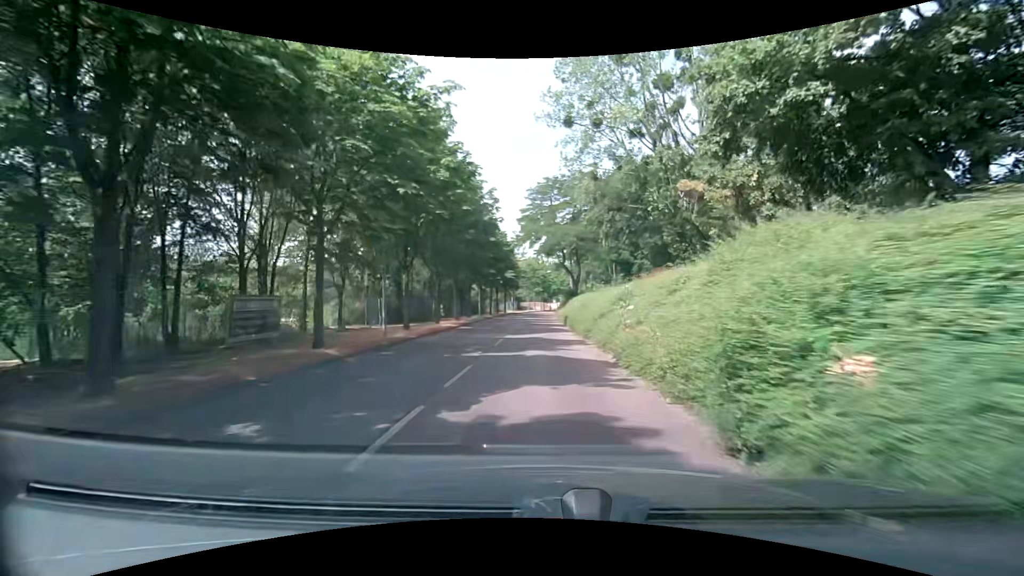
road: tertiary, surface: asphalt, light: Day
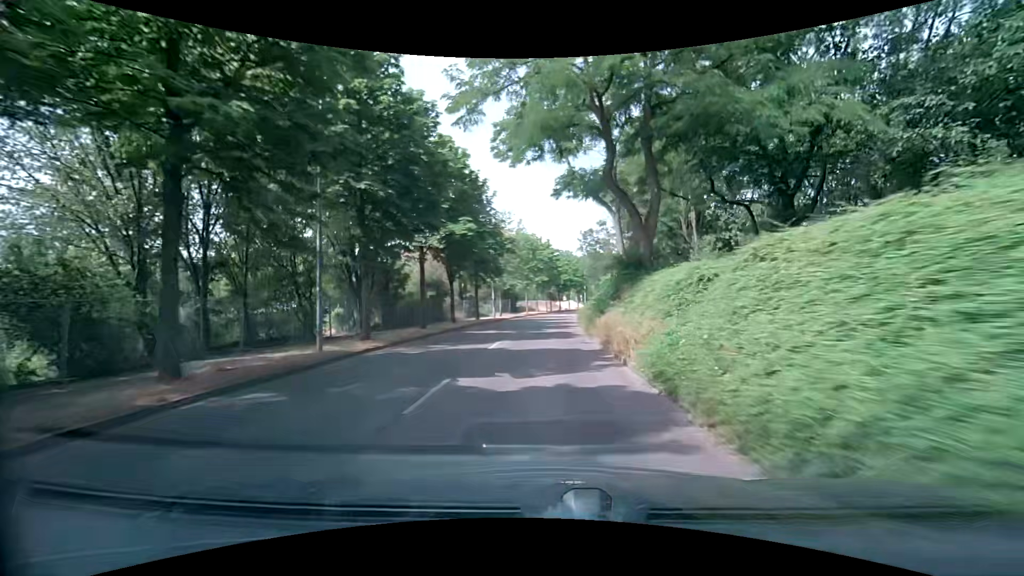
(0.0, +37.9) m; -1°
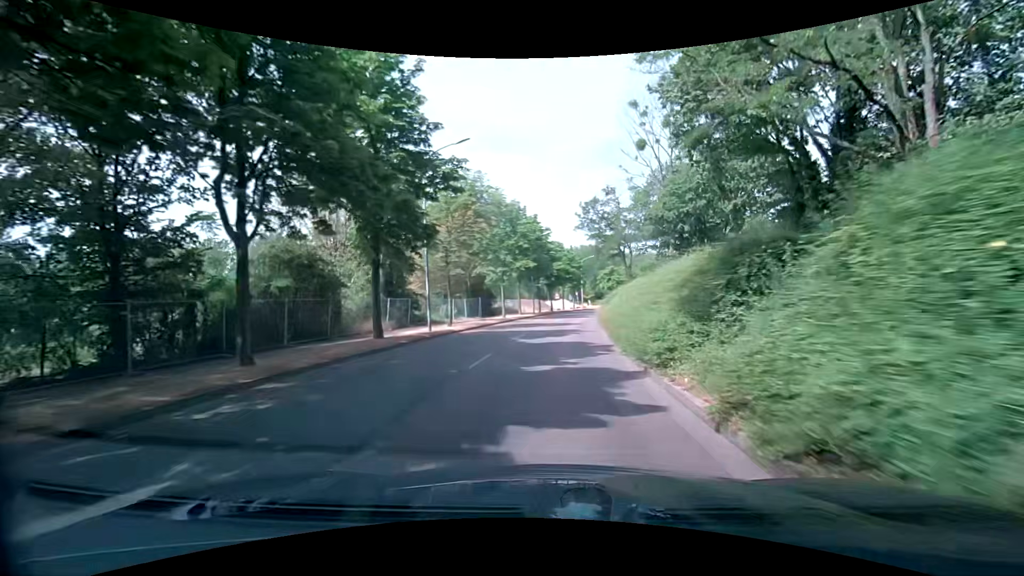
(+0.1, +22.8) m; +2°
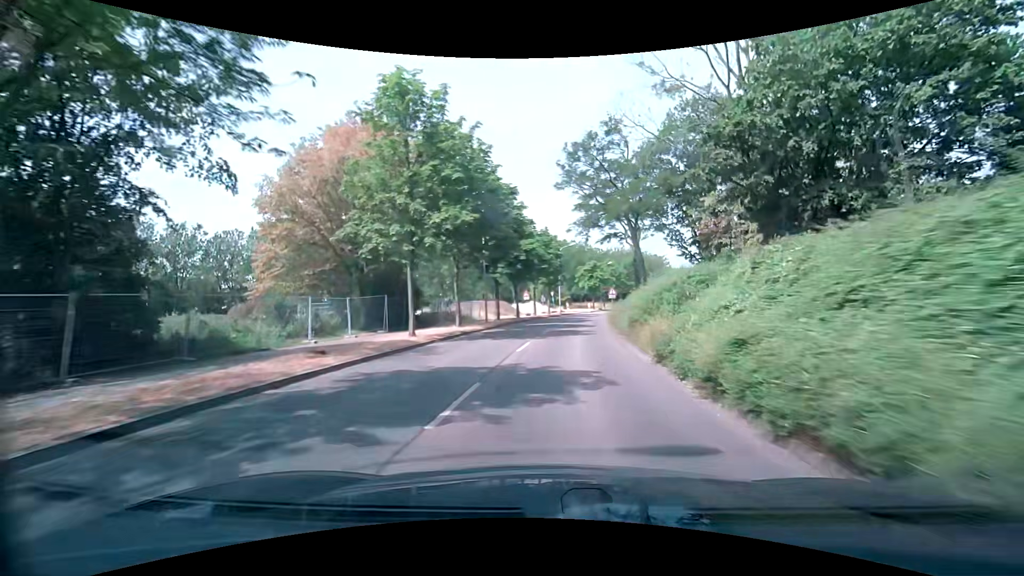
(+0.3, +22.7) m; +2°
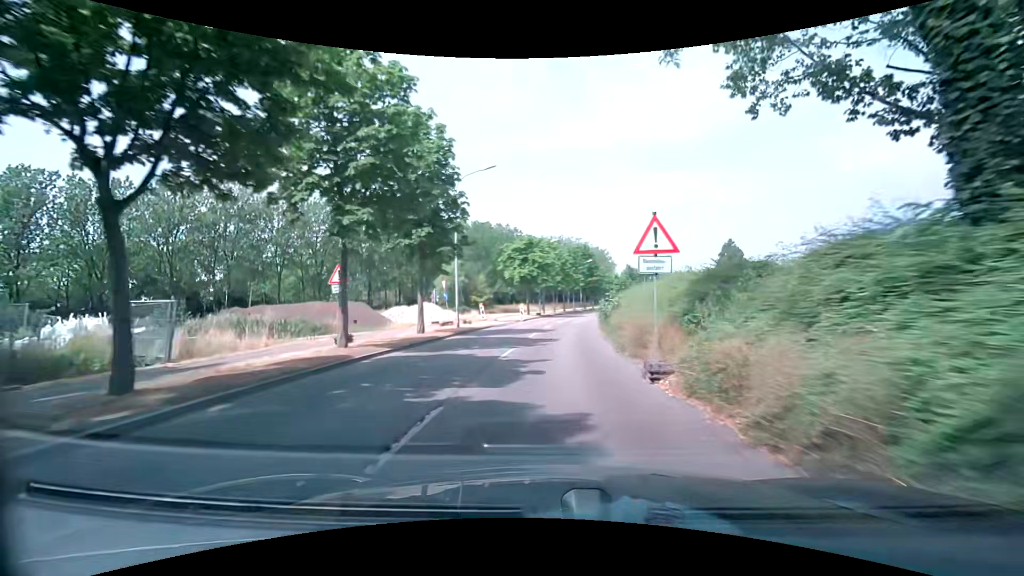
(+3.1, +37.4) m; +9°
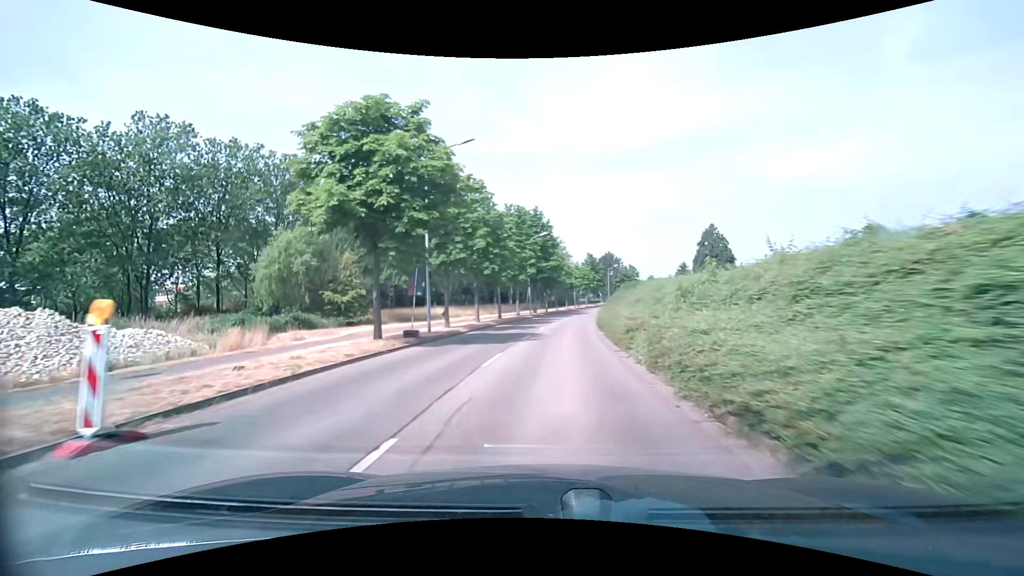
(+1.9, +37.1) m; +6°
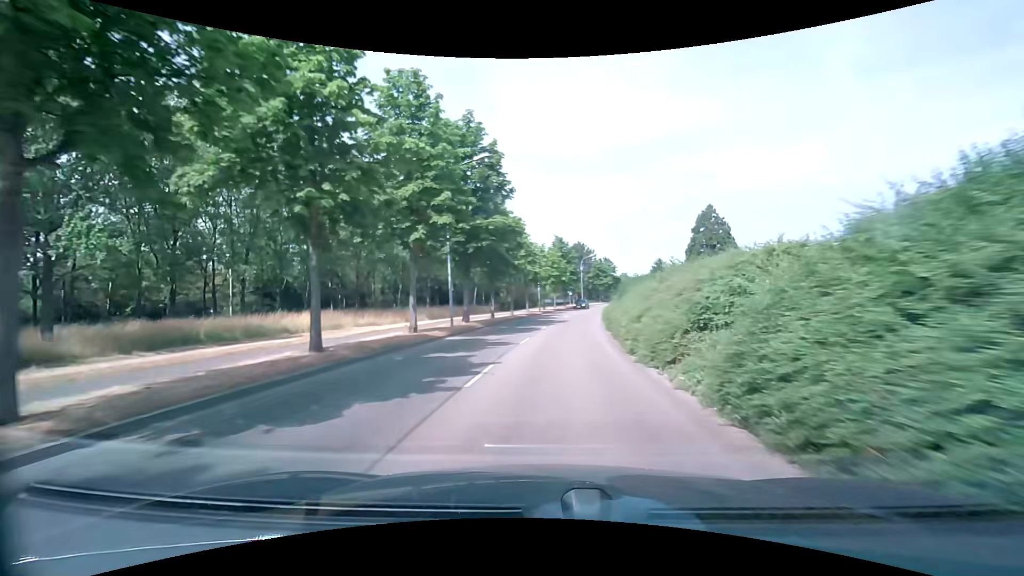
(+1.3, +29.5) m; +5°
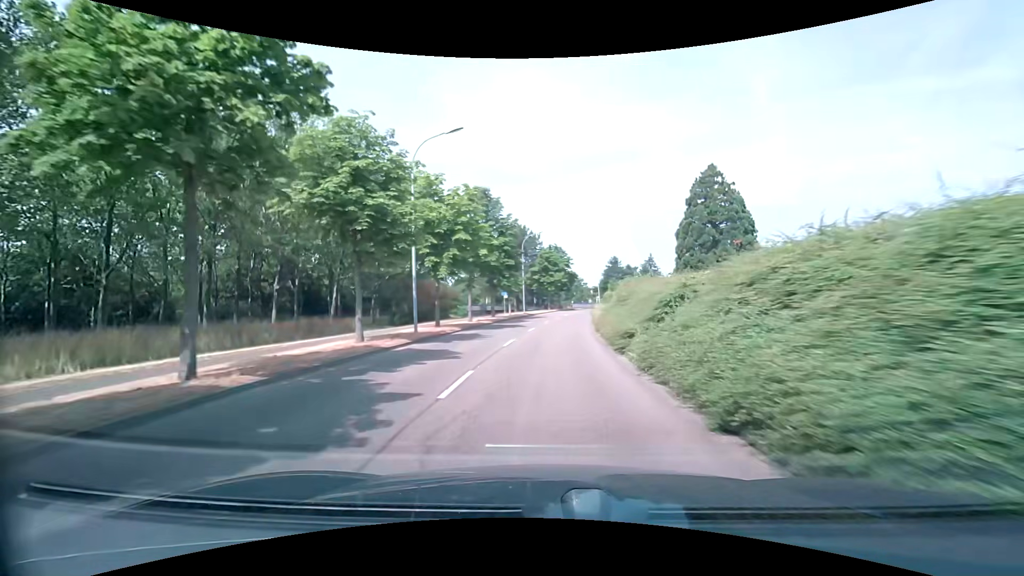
(+2.2, +36.8) m; +7°
(0, +10) (0, +20) (+1, +30) (+2, +40) (+3, +50) (+5, +60) (+6, +70) (+8, +79) (+11, +89) (+13, +99) m
